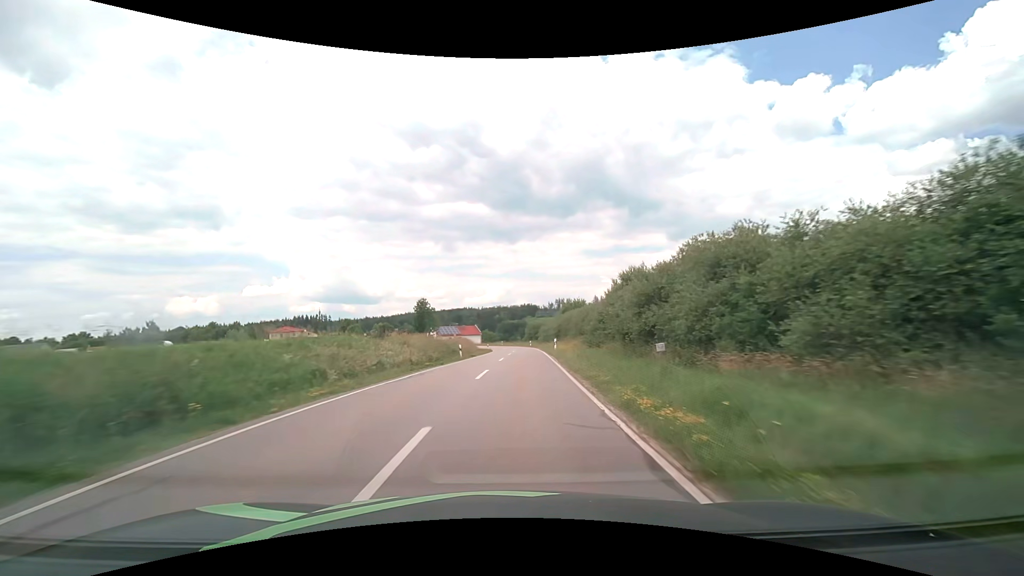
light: Day
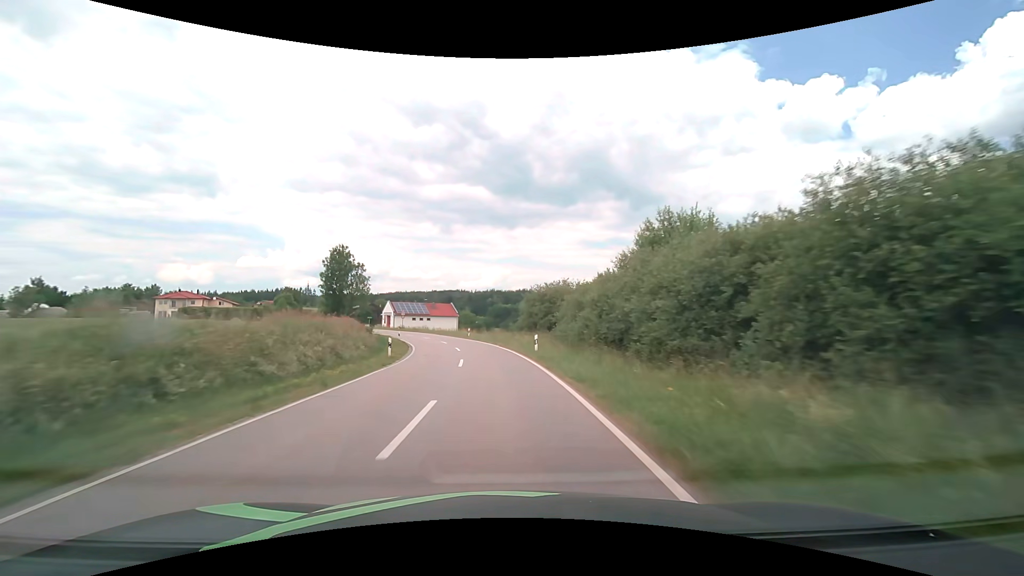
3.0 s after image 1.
(+2.3, +58.1) m; +1°
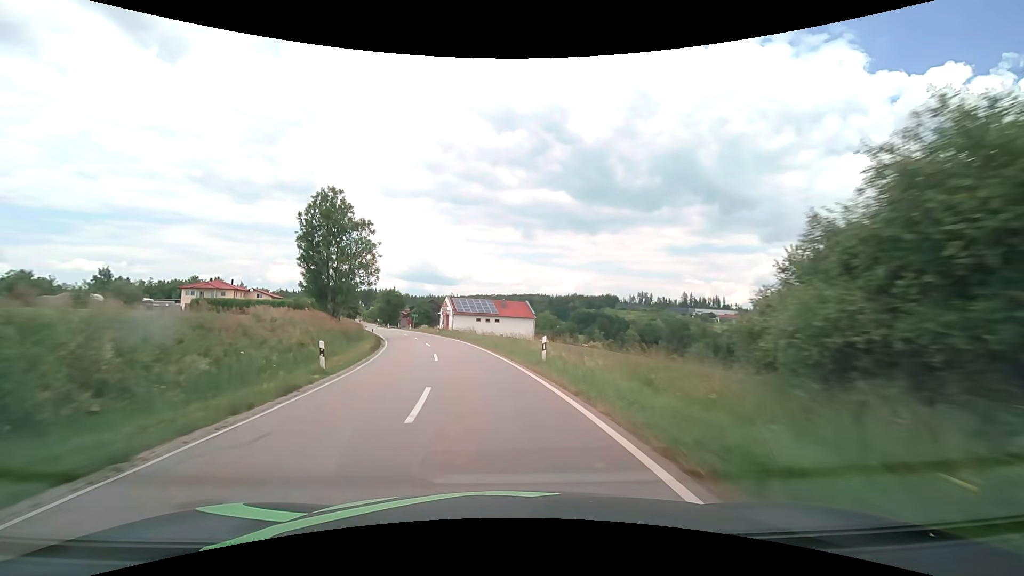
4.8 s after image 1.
(-2.2, +34.4) m; -9°
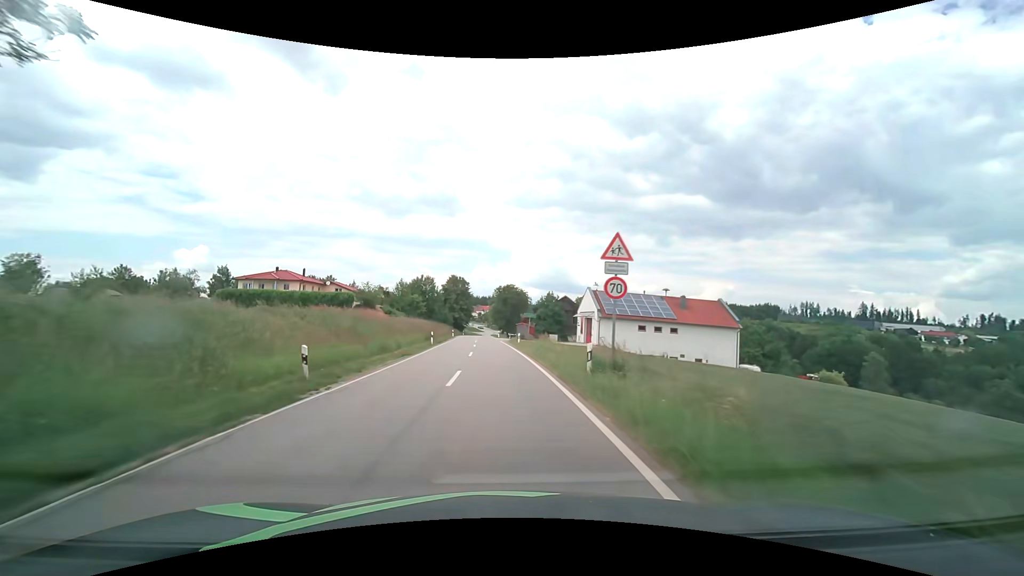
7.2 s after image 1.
(-6.3, +43.8) m; -15°
(0, +10) (-1, +20) (-1, +30) (-2, +40) (-2, +50) (-3, +60) (-3, +70) (-4, +80) (-5, +90) (-5, +100) m
